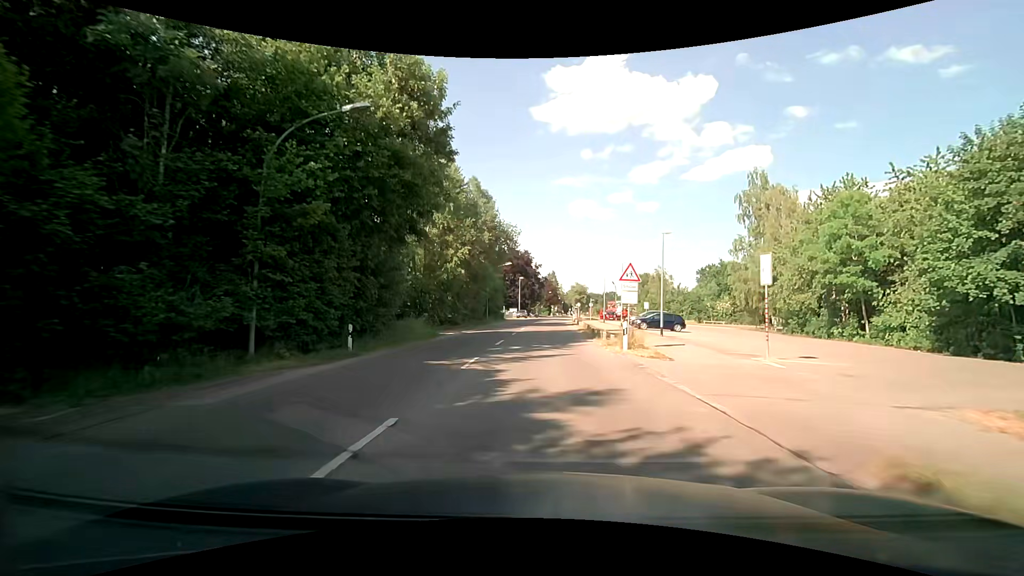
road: tertiary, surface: asphalt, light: Day
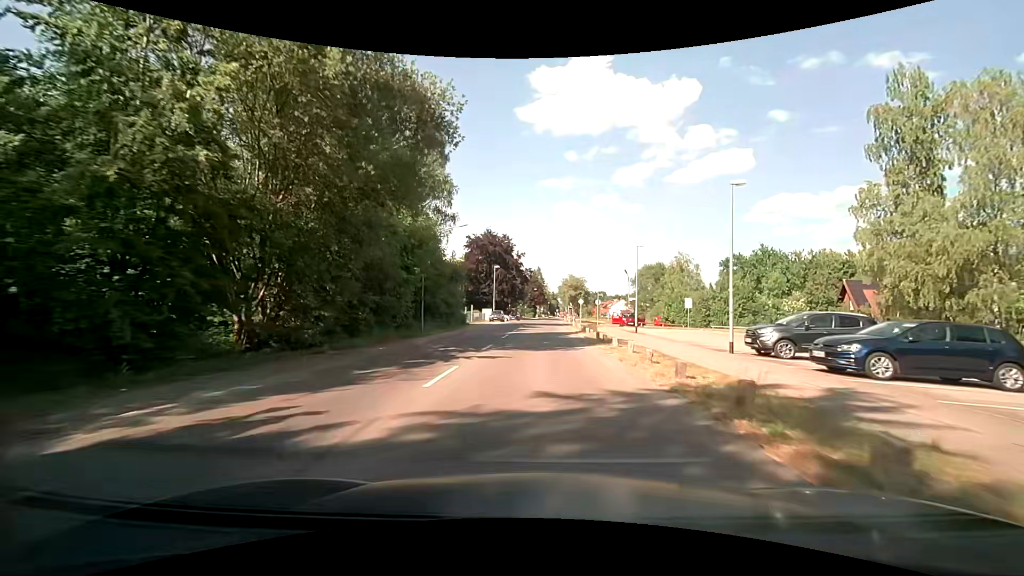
(+0.3, +29.4) m; +1°
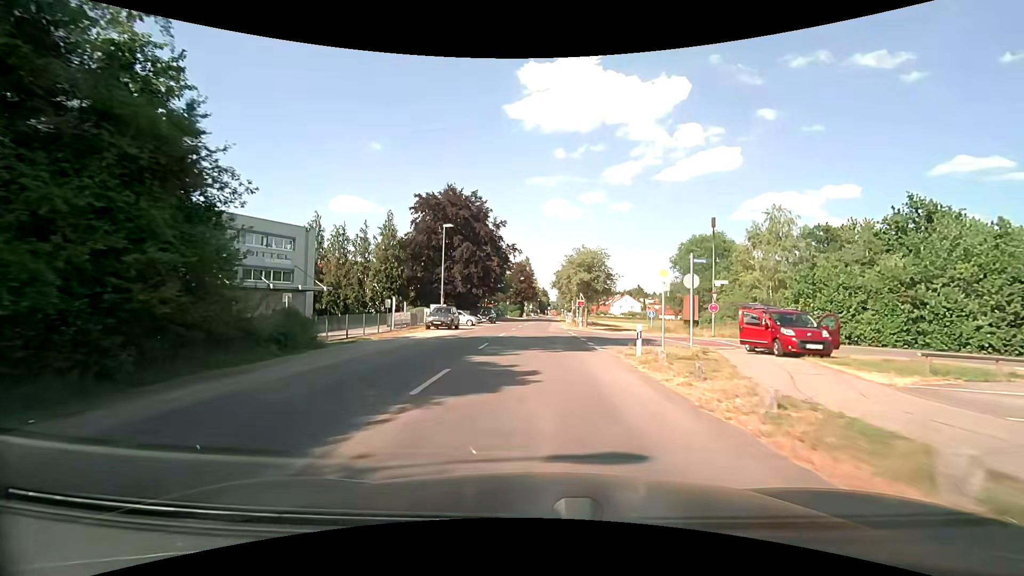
(+0.2, +36.5) m; +1°
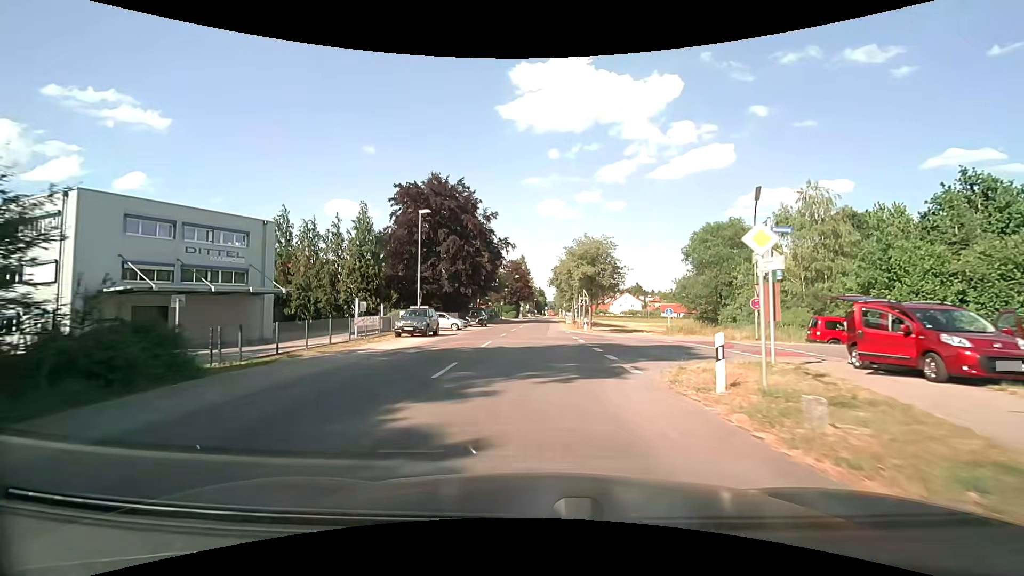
(+0.1, +7.1) m; 0°
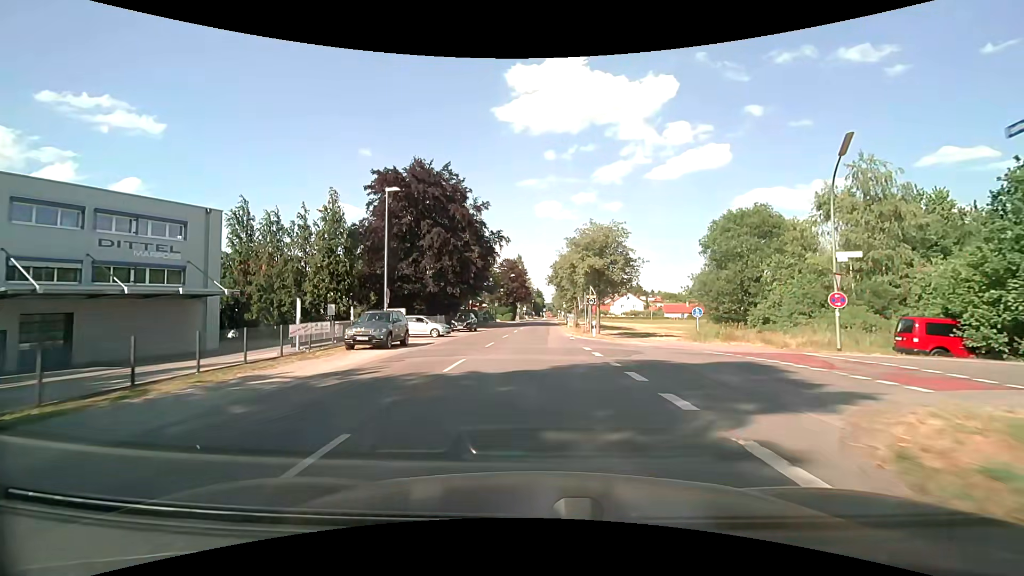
(0.0, +7.3) m; 0°
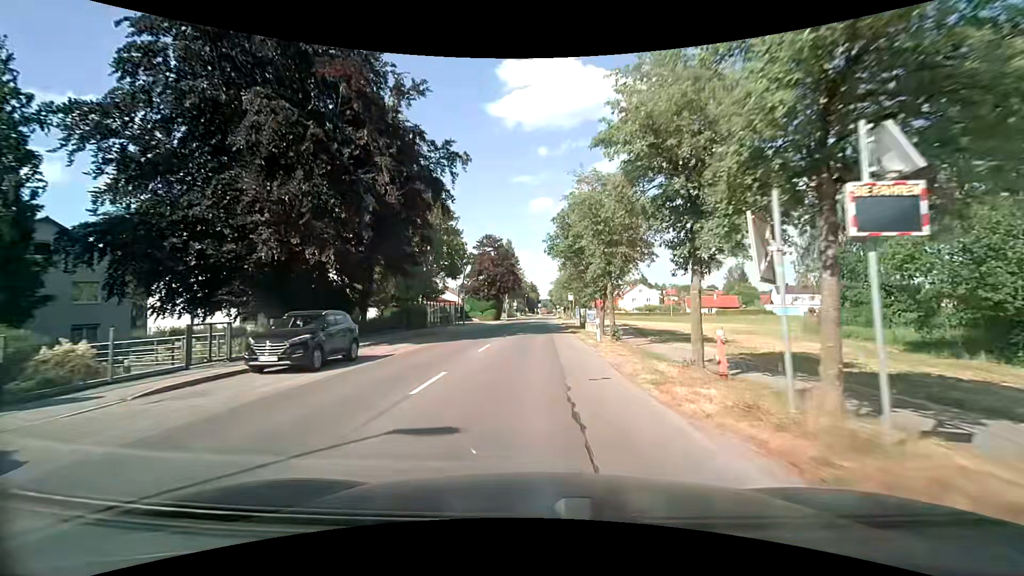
(+0.4, +30.1) m; +1°
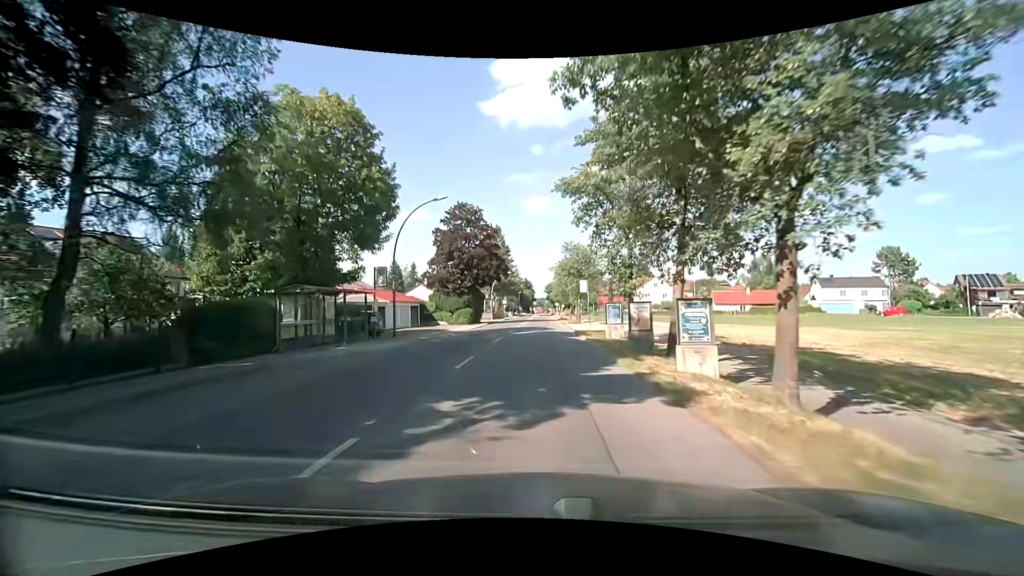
(+0.2, +23.3) m; +1°
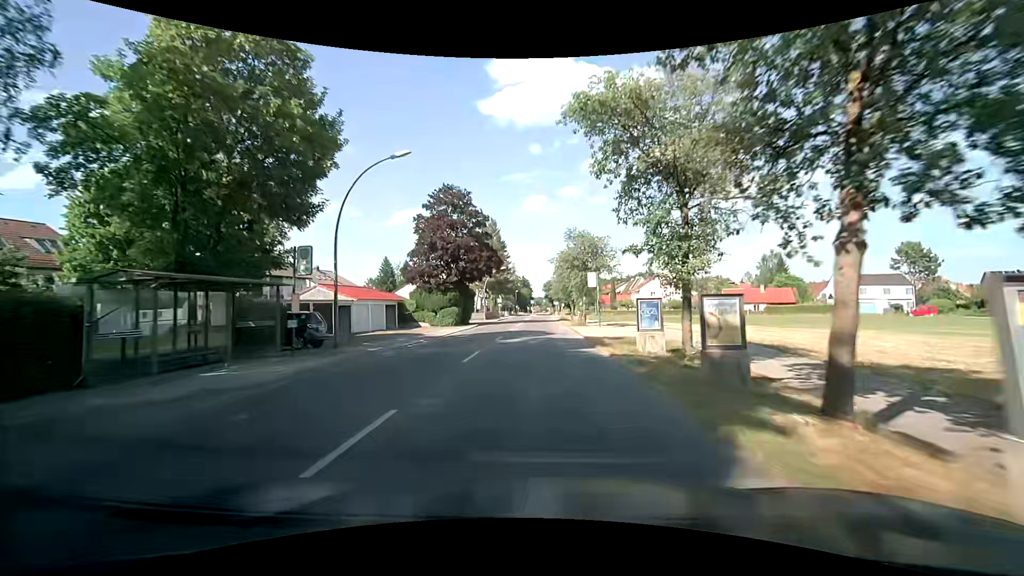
(0.0, +7.7) m; 0°
(0, +10) (0, +20) (+1, +30) (+1, +40) (+1, +50) (+1, +60) (+1, +70) (+2, +80) (+2, +90) (+2, +100) m
